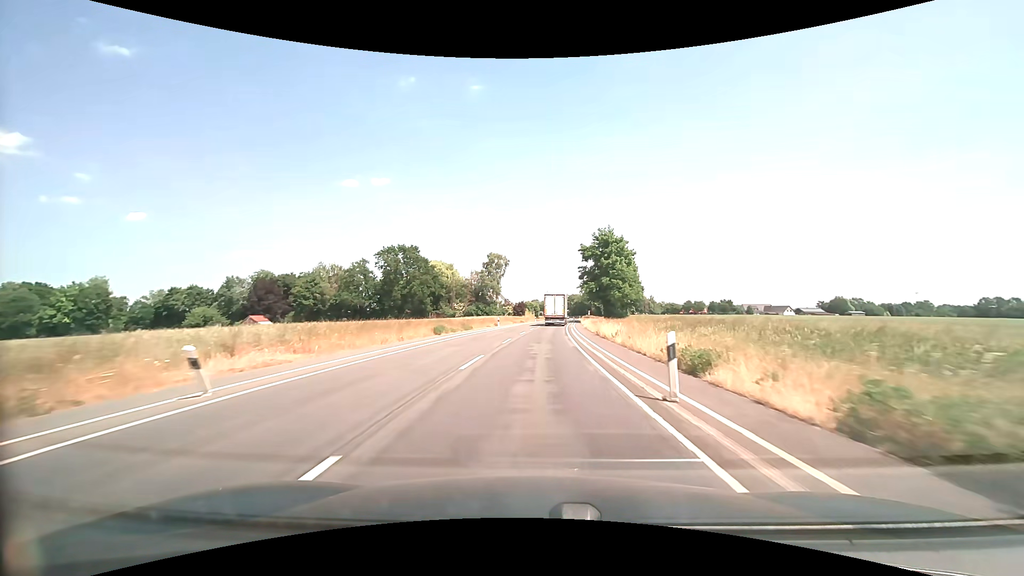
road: secondary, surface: asphalt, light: Day
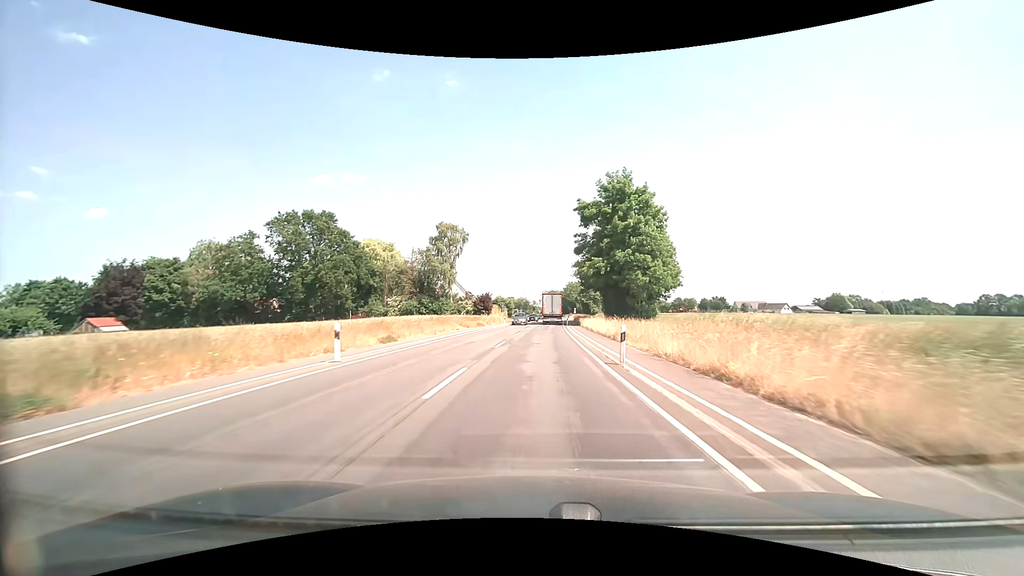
(+0.8, +40.4) m; +3°
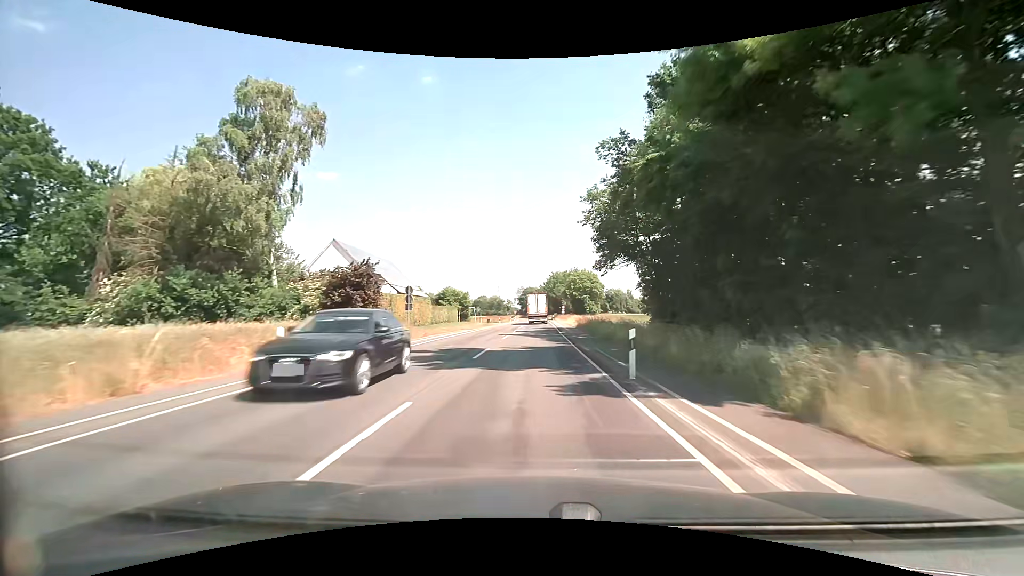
(+1.4, +52.9) m; +2°
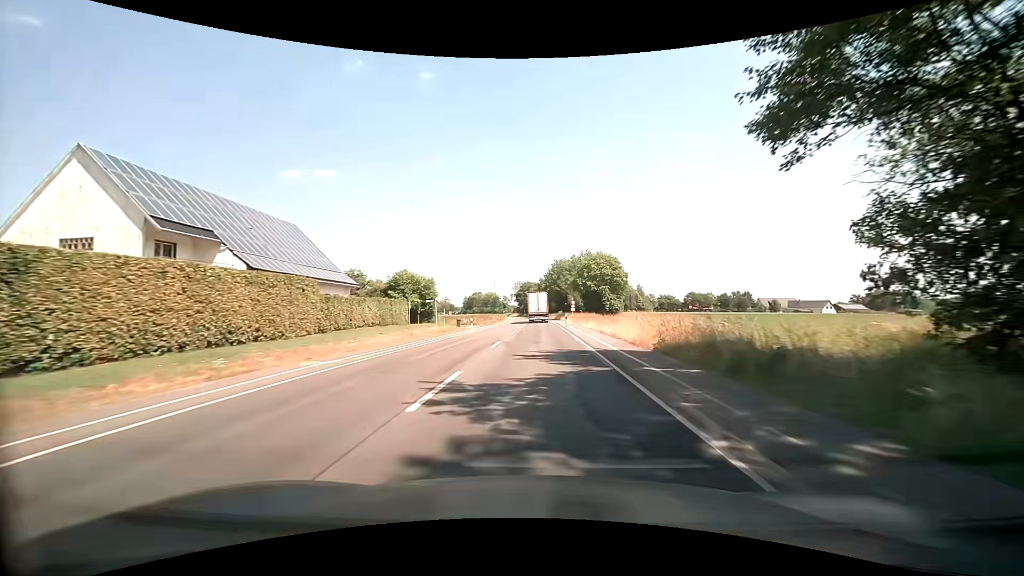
(+0.2, +32.2) m; 0°
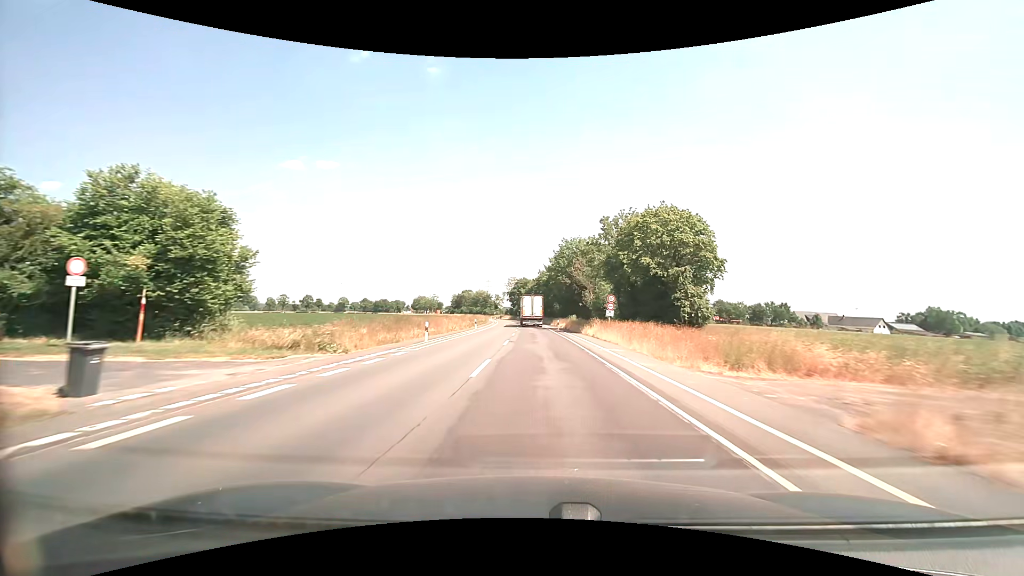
(+0.2, +43.4) m; +1°
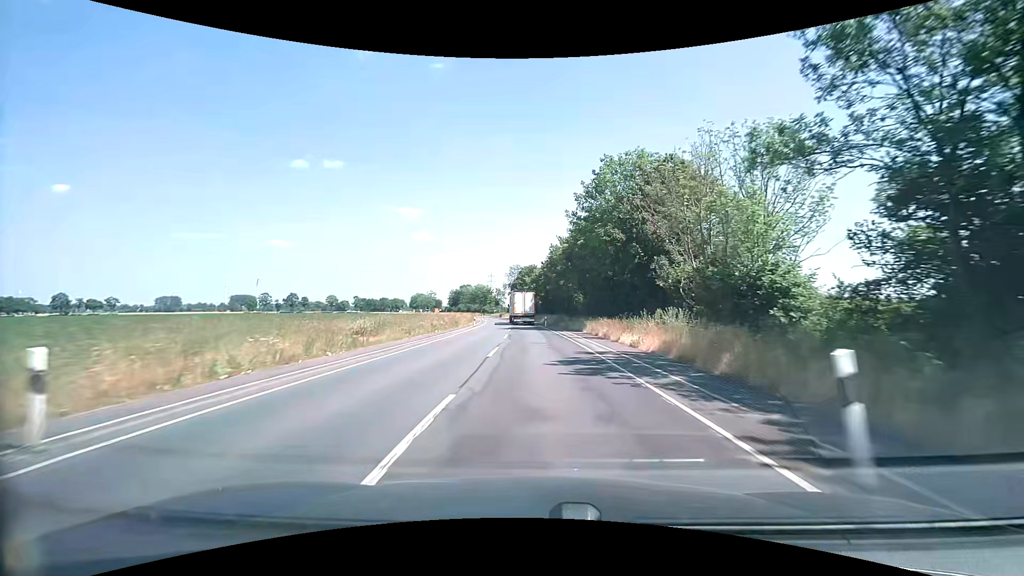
(-0.3, +44.1) m; -1°
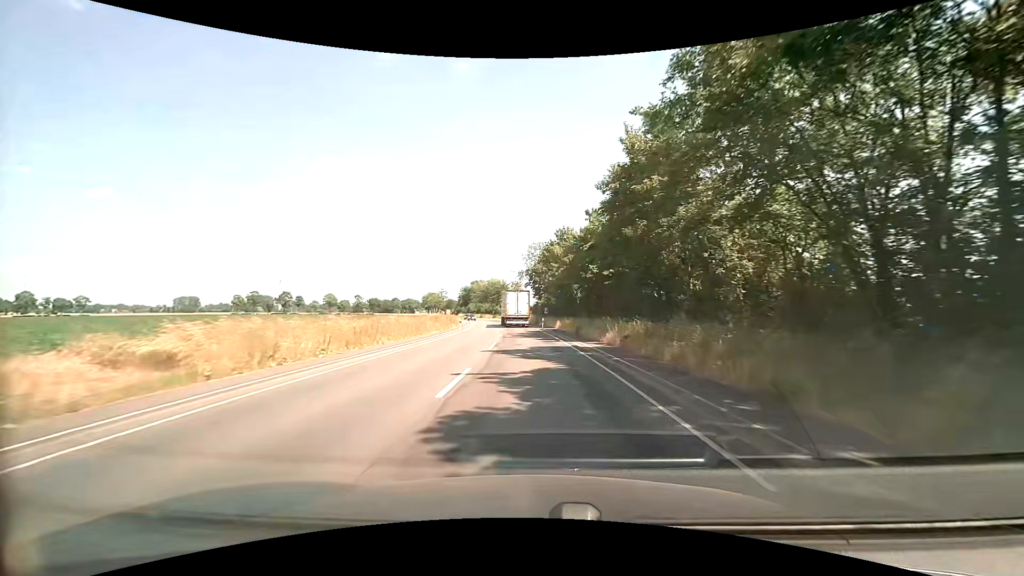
(-1.0, +56.0) m; -3°
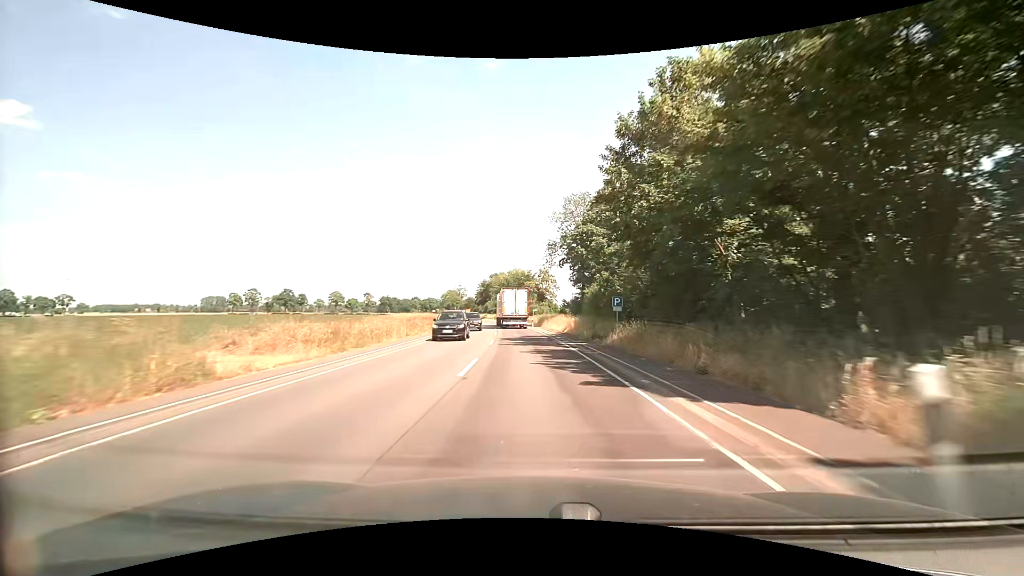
(-1.3, +45.3) m; -3°
(0, +10) (0, +20) (-1, +30) (-1, +40) (-2, +50) (-3, +60) (-4, +70) (-6, +80) (-7, +90) (-9, +100) m
